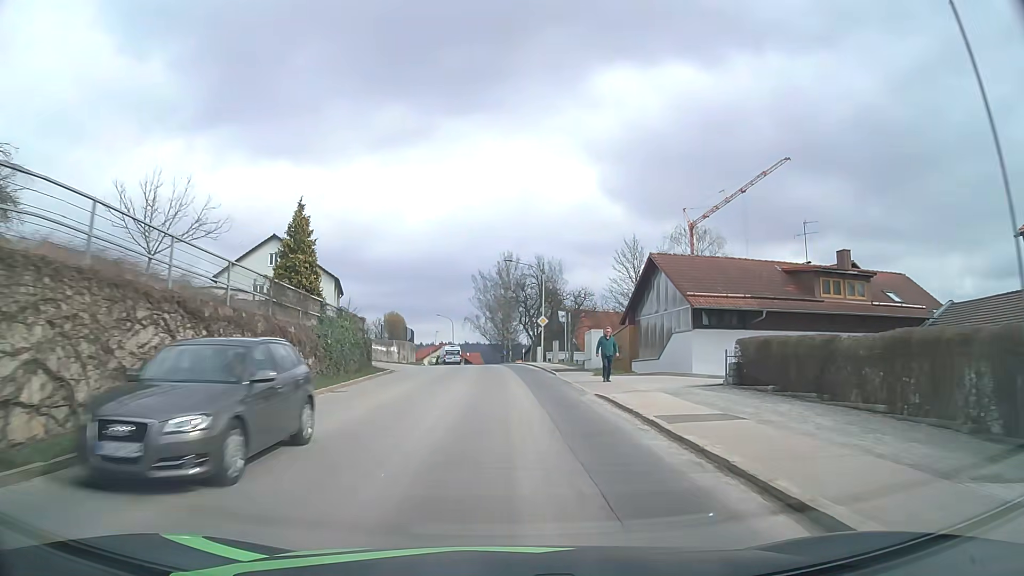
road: tertiary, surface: asphalt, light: Day
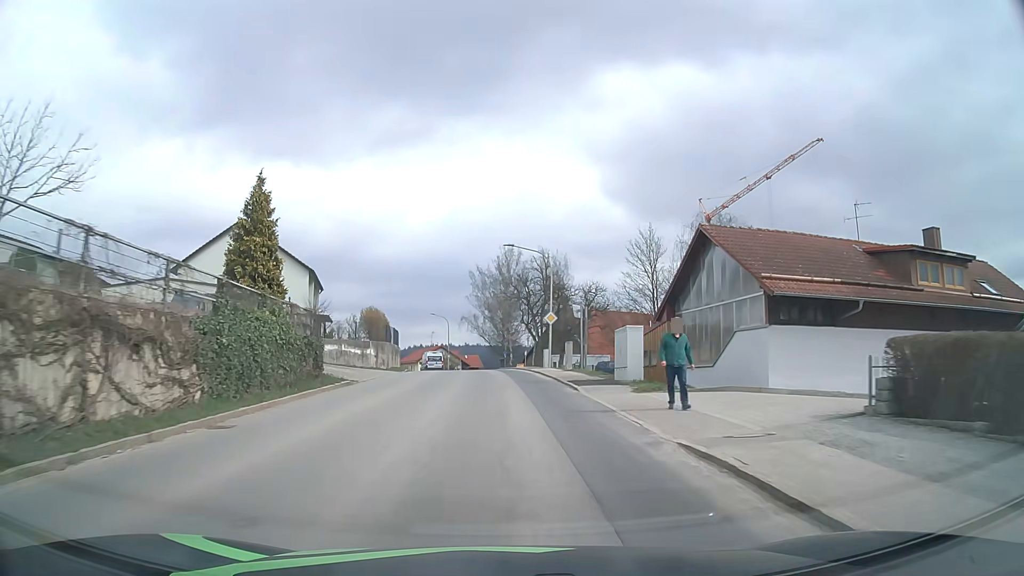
(0.0, +8.4) m; 0°
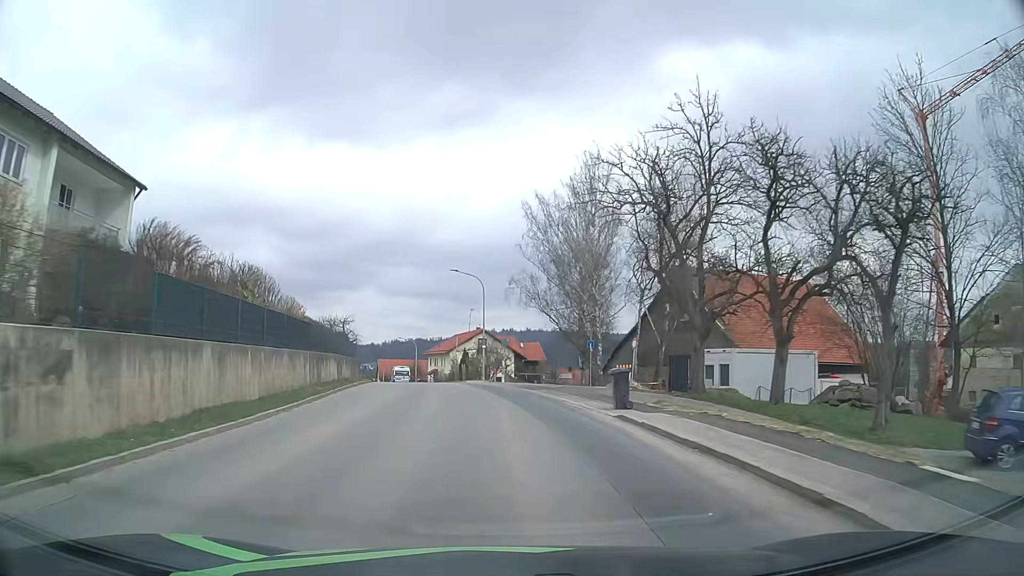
(-1.5, +41.3) m; -5°
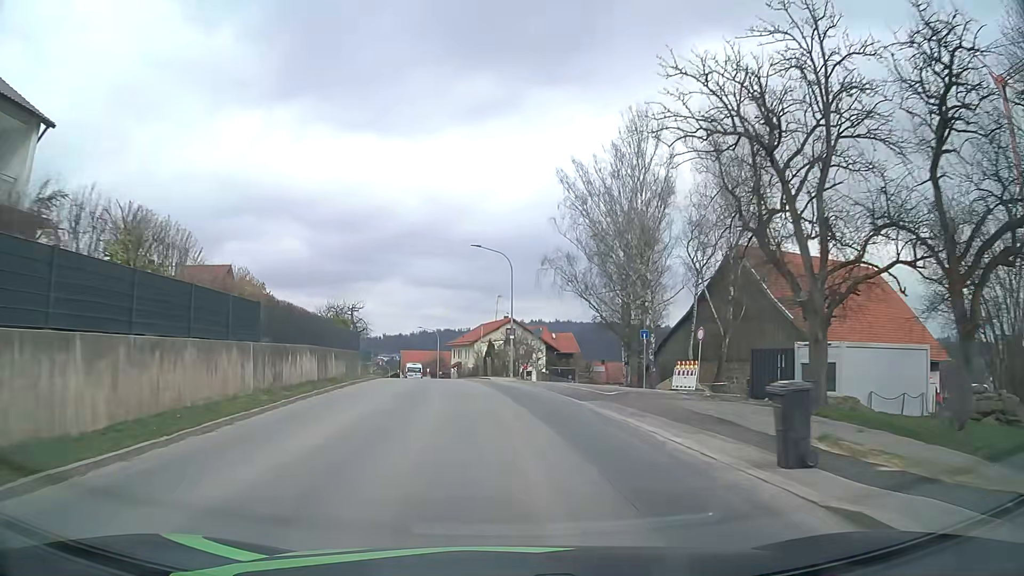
(-0.2, +8.2) m; -3°
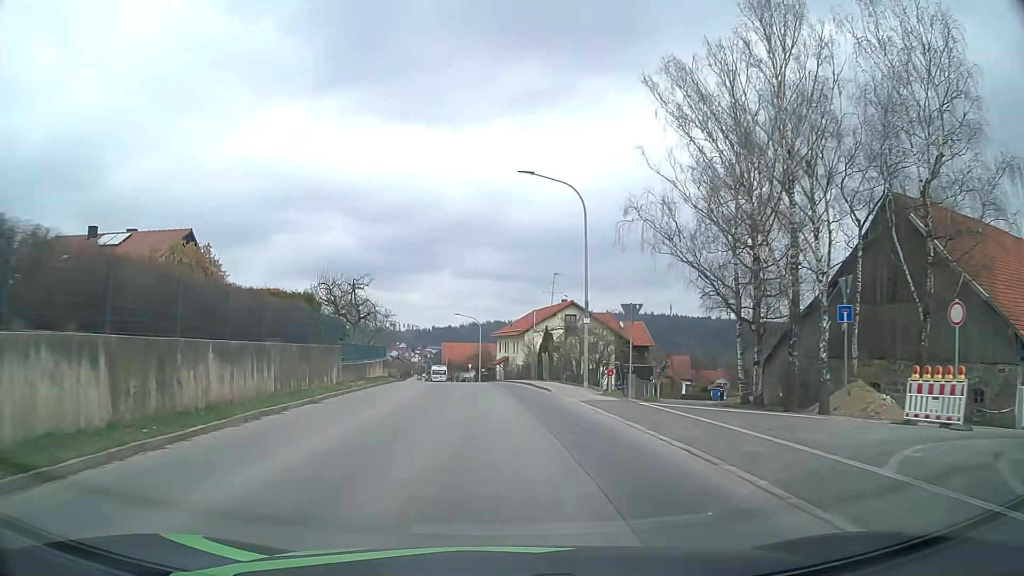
(-0.6, +16.6) m; -4°
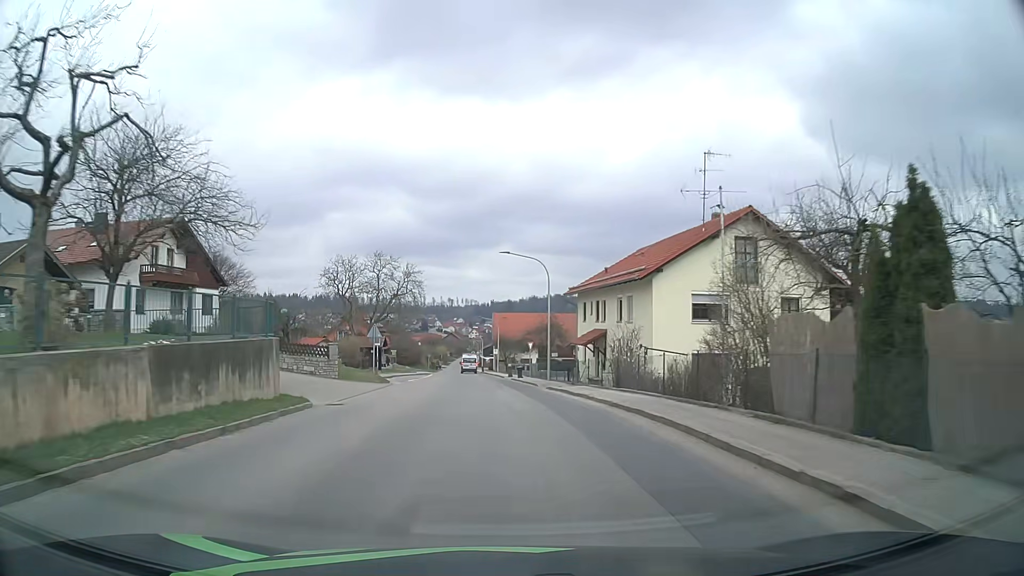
(-1.5, +33.4) m; -5°
(0, +10) (0, +20) (-1, +30) (-1, +40) (-2, +50) (-2, +60) (-3, +70) (-4, +80) (-4, +90) (-5, +100) m
